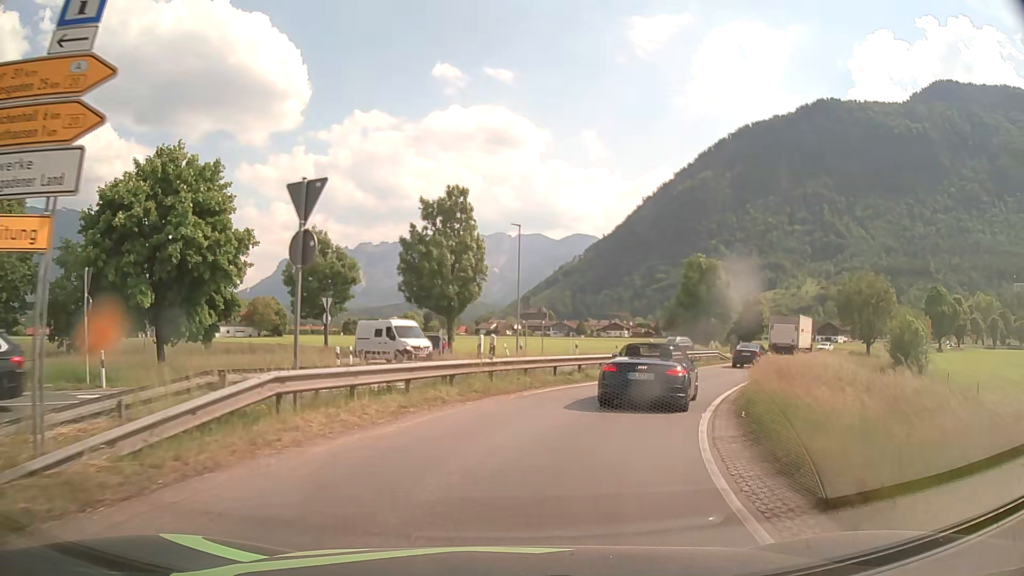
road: primary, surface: asphalt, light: Day
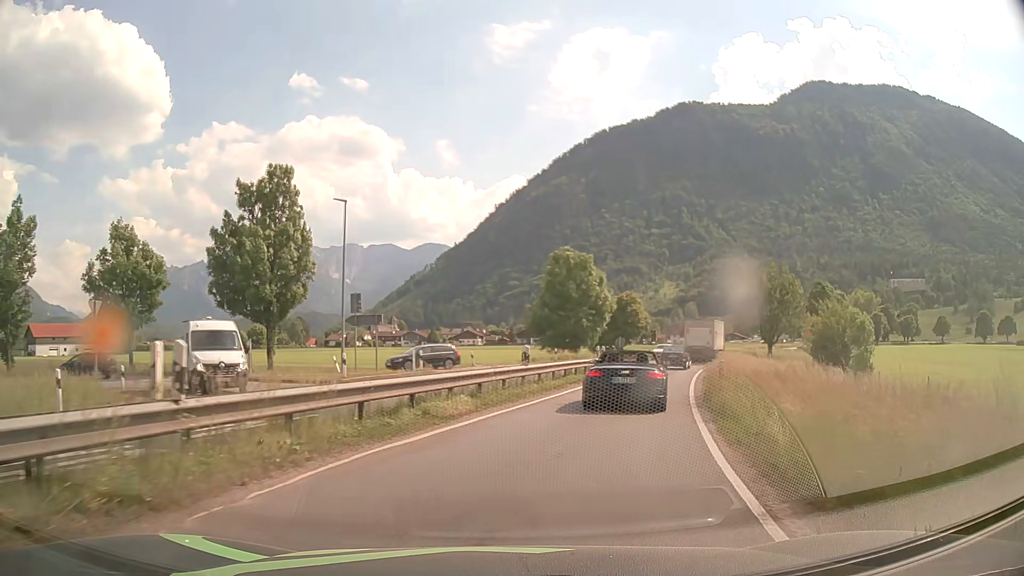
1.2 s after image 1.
(+0.9, +9.8) m; +12°
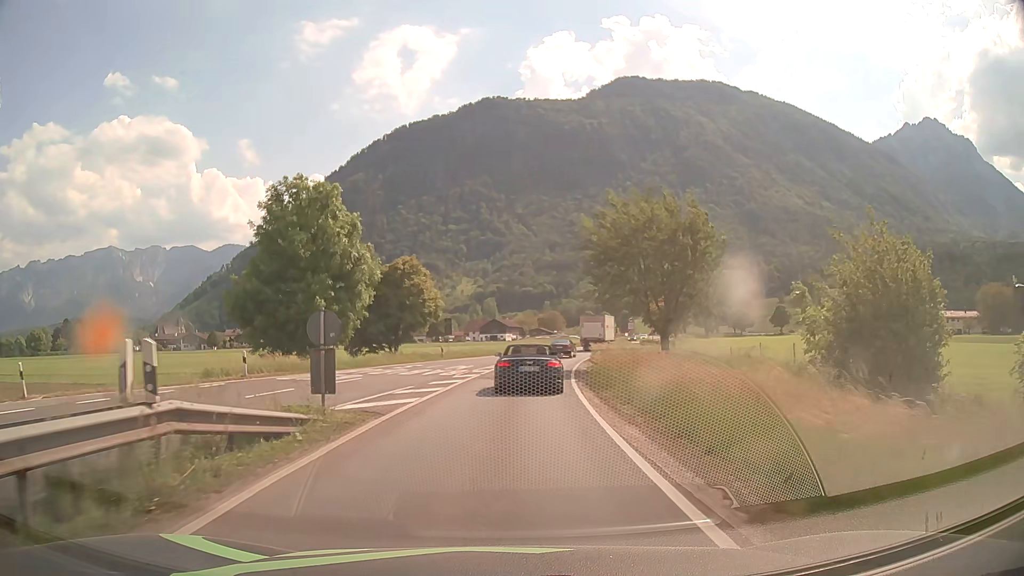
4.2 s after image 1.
(+5.6, +27.1) m; +17°
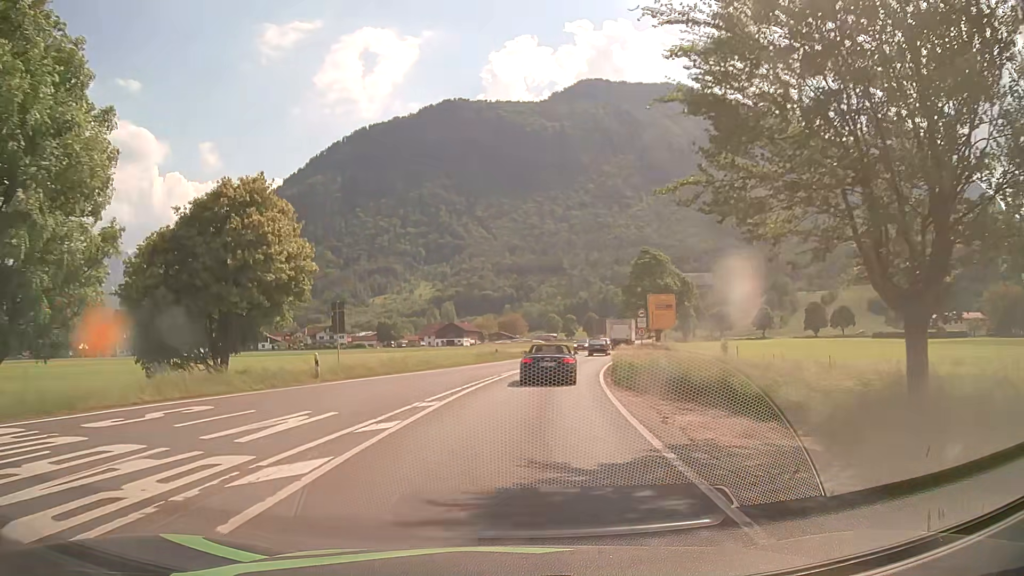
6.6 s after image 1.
(+0.7, +23.8) m; +4°
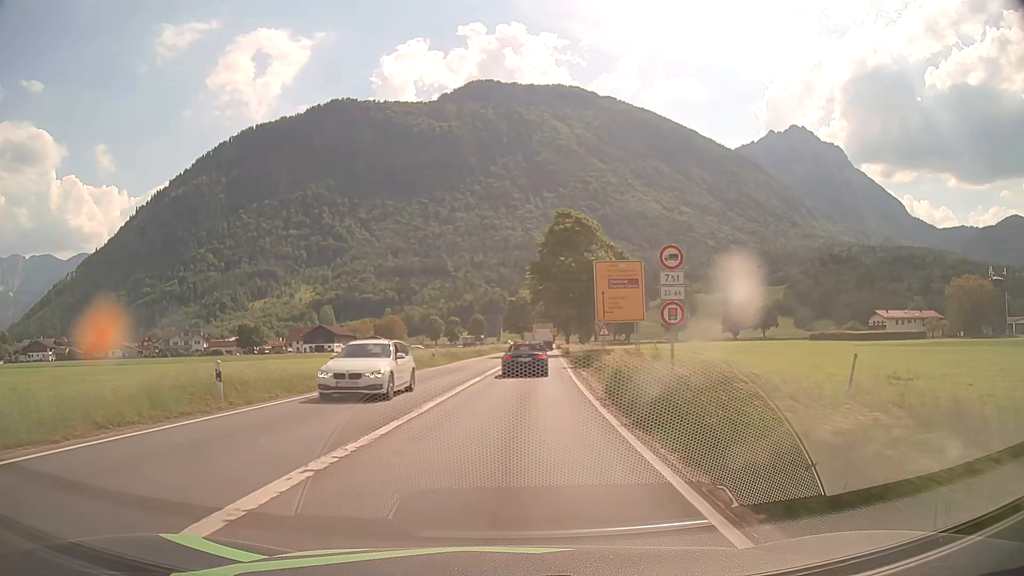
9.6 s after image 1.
(+2.9, +32.9) m; +10°
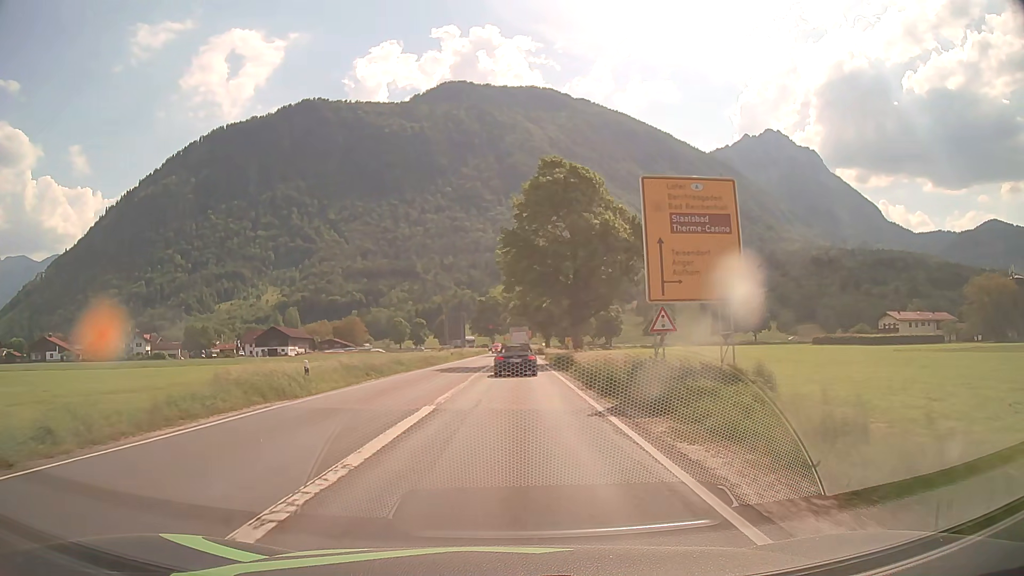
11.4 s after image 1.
(+0.6, +21.6) m; +3°
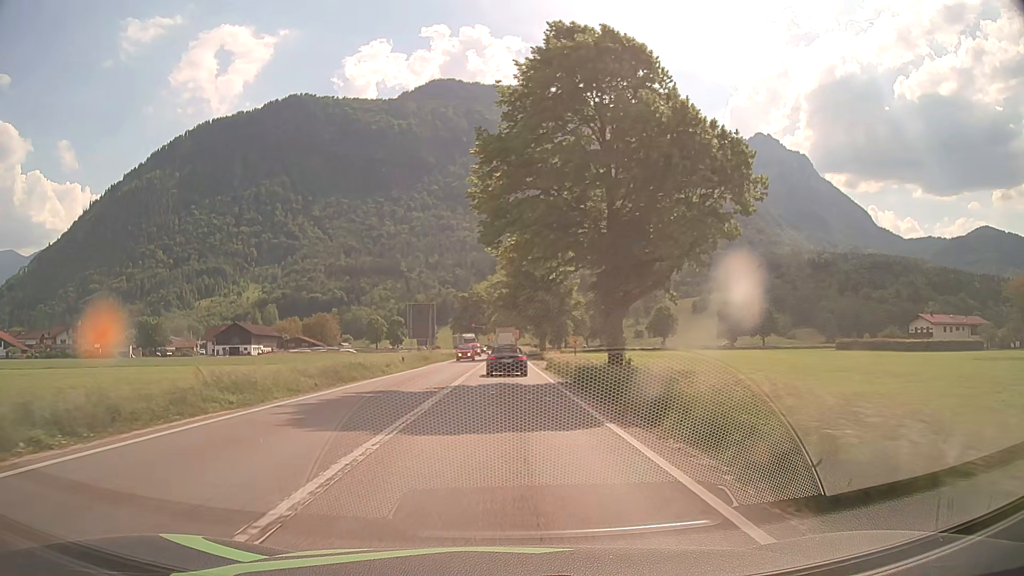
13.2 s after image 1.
(+0.3, +22.1) m; +1°
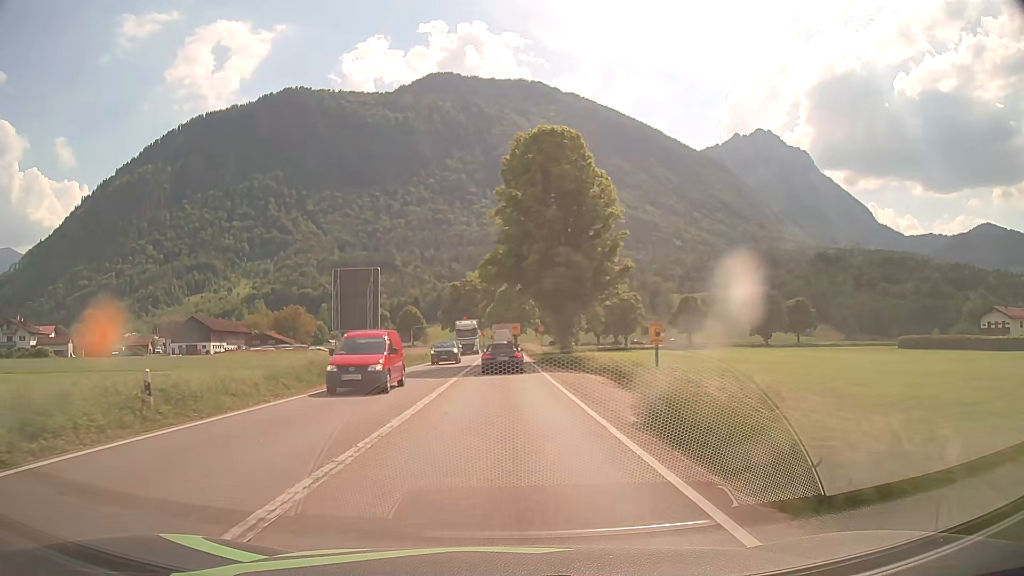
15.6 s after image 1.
(+0.1, +30.0) m; 0°
(0, +10) (0, +20) (0, +30) (0, +40) (0, +50) (0, +60) (0, +70) (-1, +80) (-1, +90) (-1, +100) m
